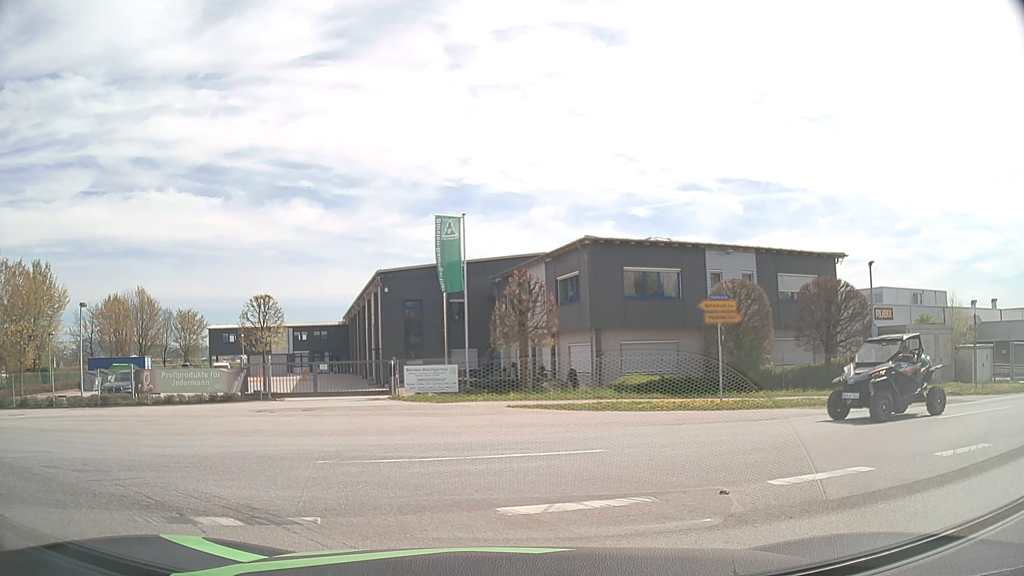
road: tertiary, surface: asphalt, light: Day
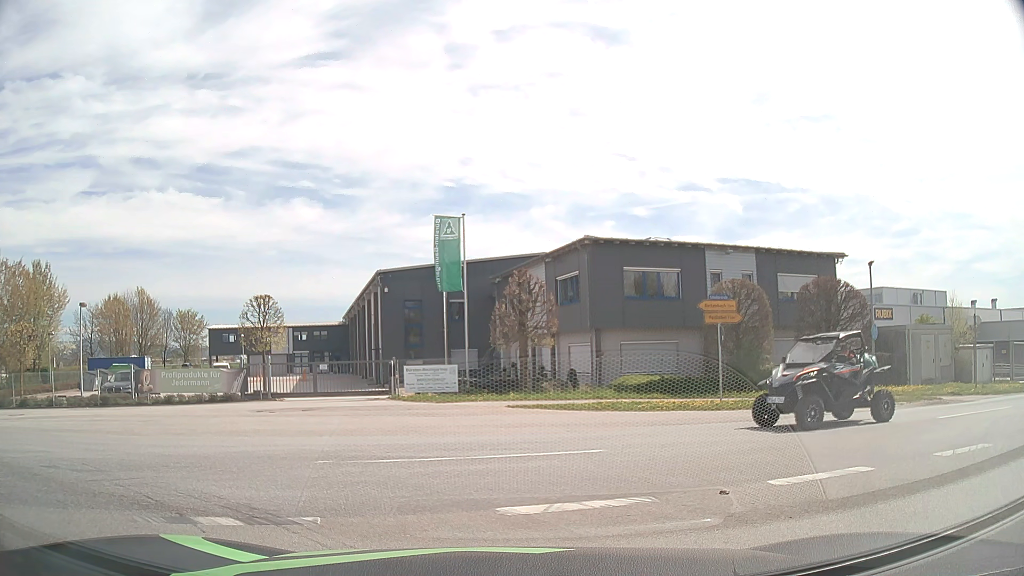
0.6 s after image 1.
(0.0, 0.0) m; 0°
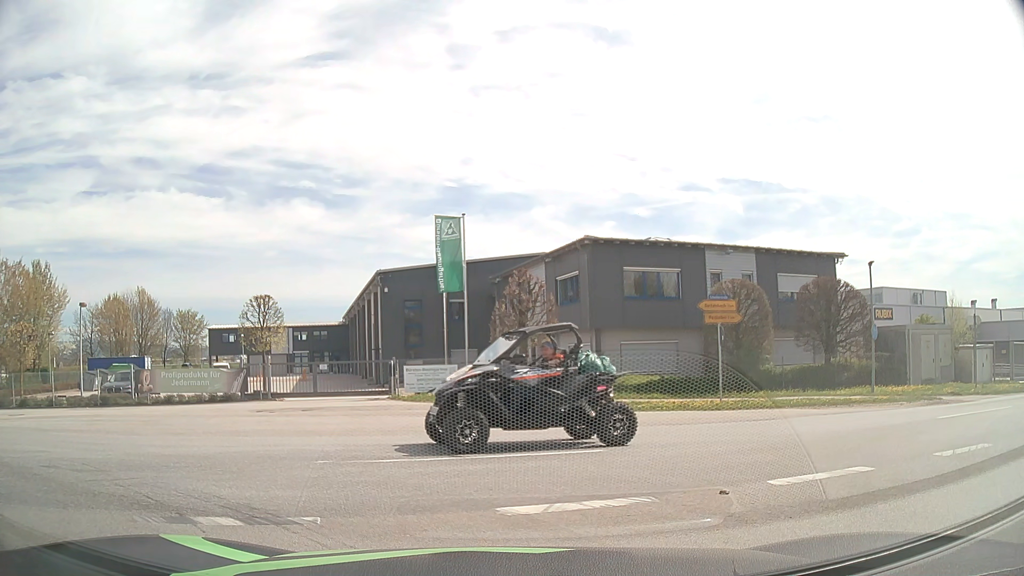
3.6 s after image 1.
(0.0, 0.0) m; 0°
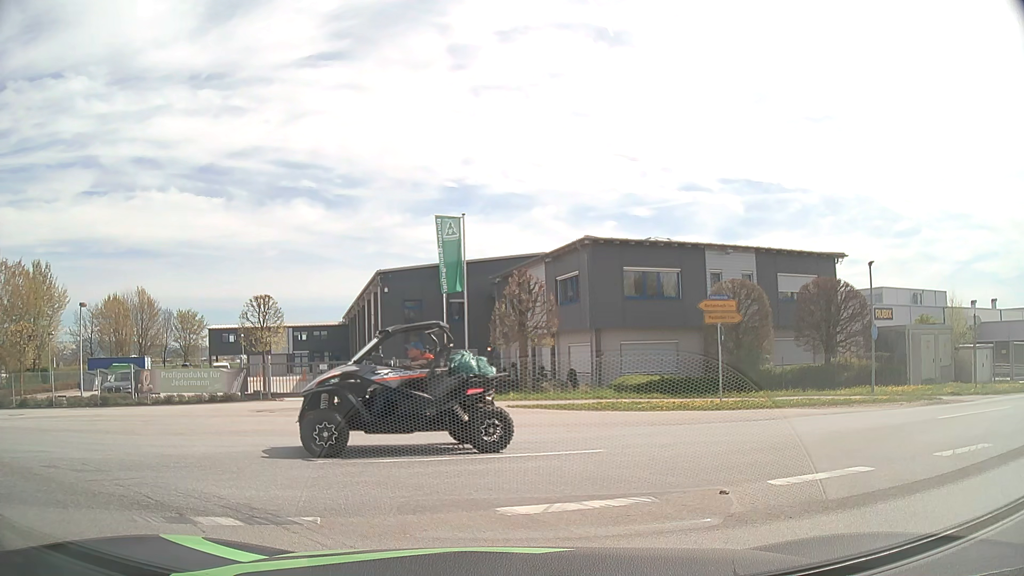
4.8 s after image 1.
(0.0, 0.0) m; 0°
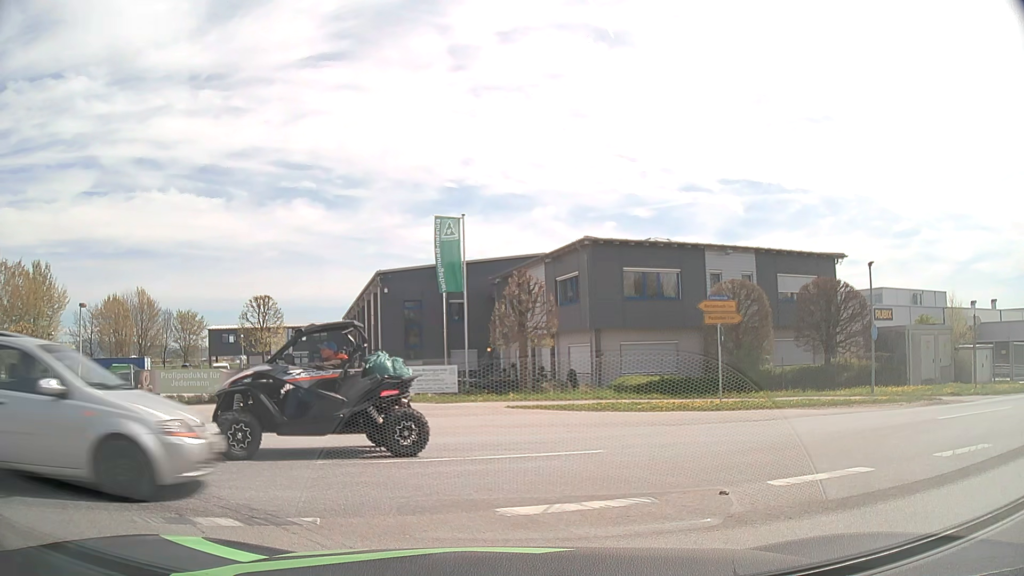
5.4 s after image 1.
(0.0, 0.0) m; 0°
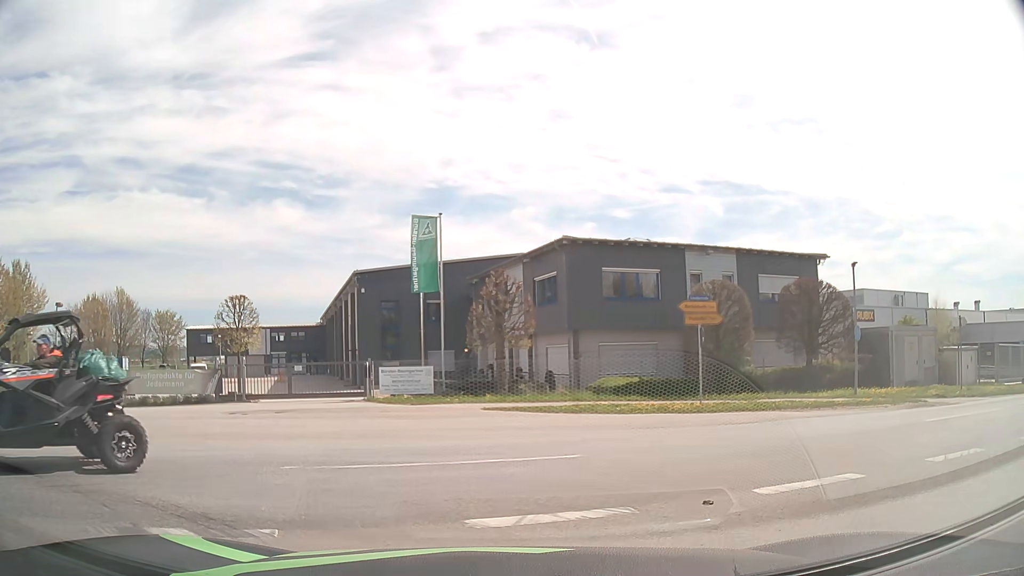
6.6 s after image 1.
(0.0, +0.3) m; 0°
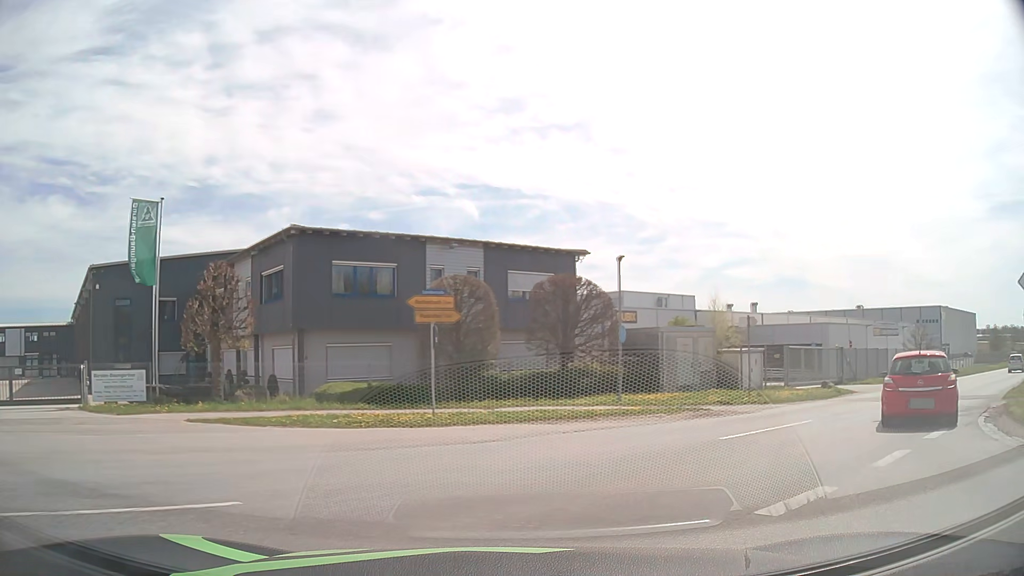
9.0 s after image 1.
(+0.5, +2.9) m; +23°
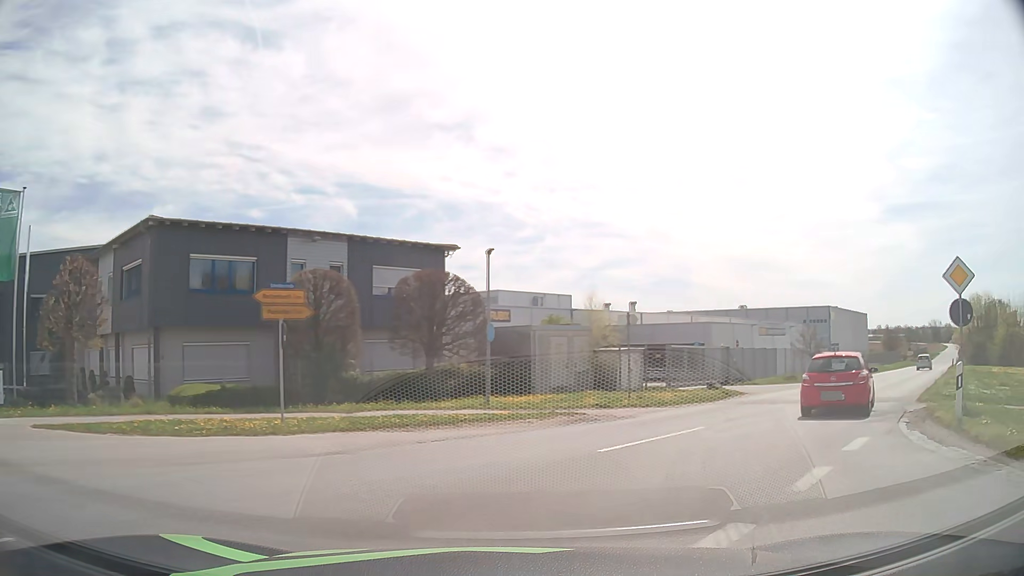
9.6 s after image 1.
(+0.1, +1.7) m; +10°
(+3, +9) (+9, +18) (+15, +25) (+22, +33) (+29, +40) (+35, +47) (+42, +55) (+49, +62) (+55, +70) (+62, +77) m
